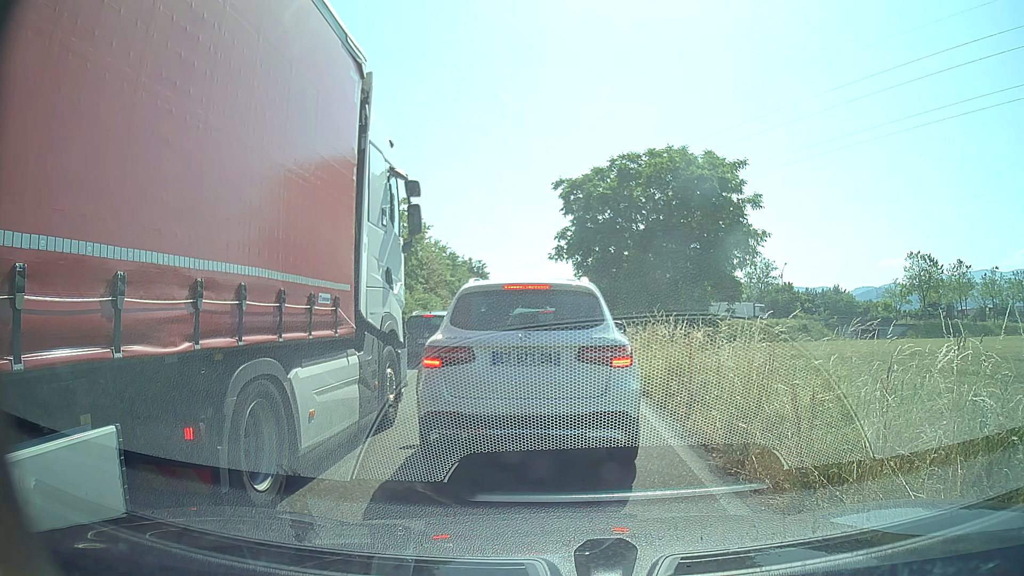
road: trunk_link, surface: asphalt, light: Day
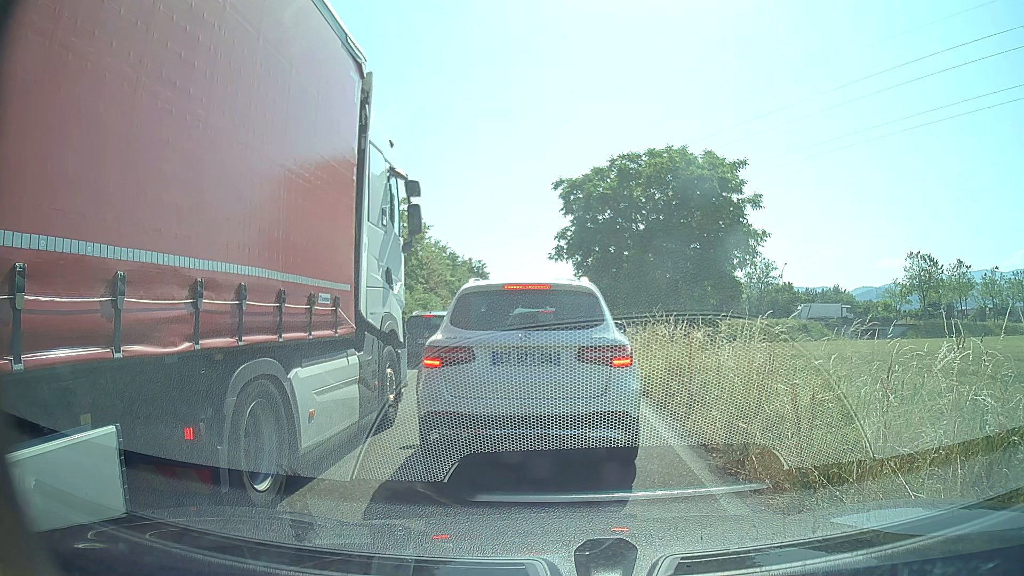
(0.0, 0.0) m; 0°
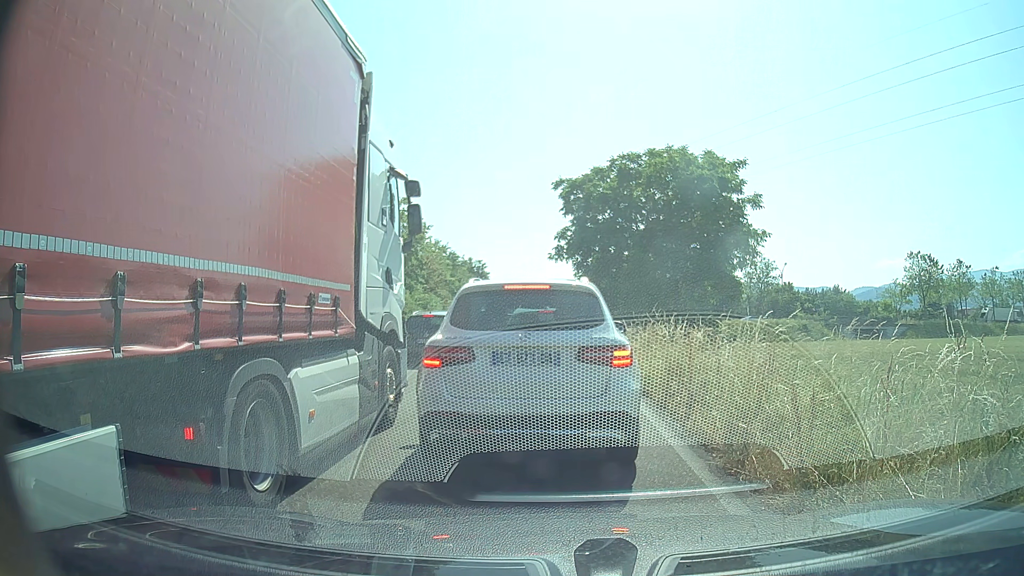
(0.0, 0.0) m; 0°
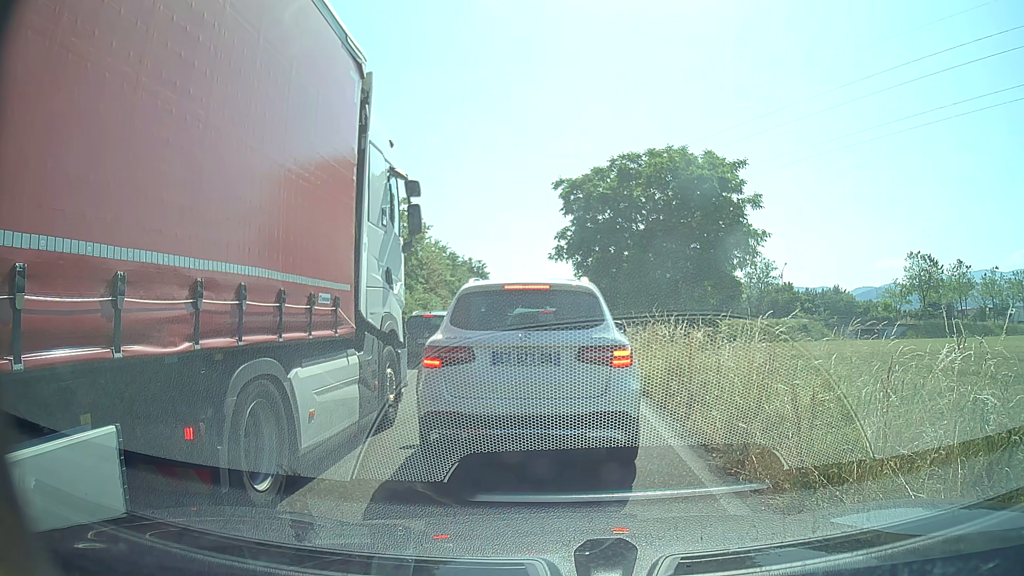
(0.0, 0.0) m; 0°
